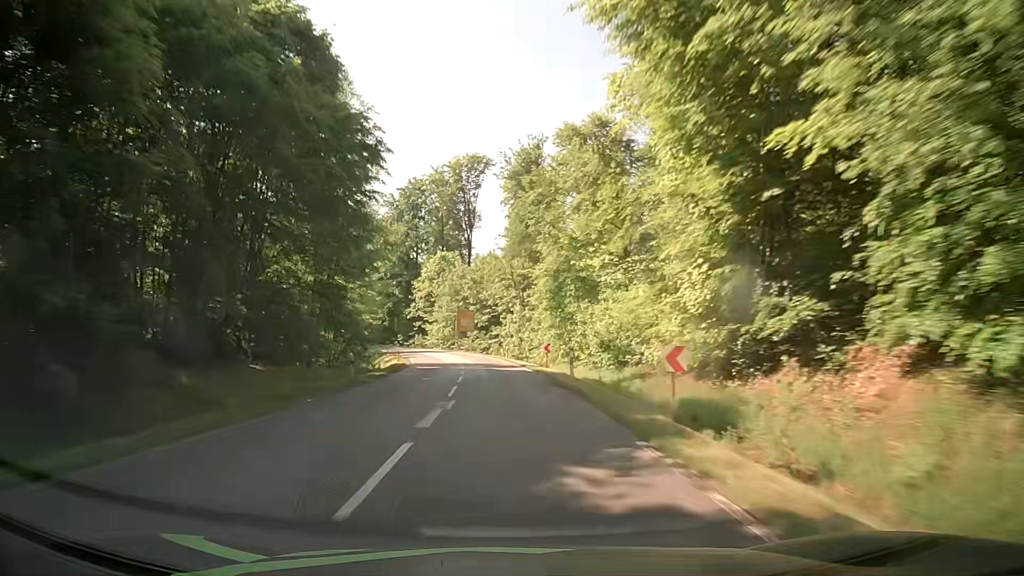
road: secondary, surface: asphalt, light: Day
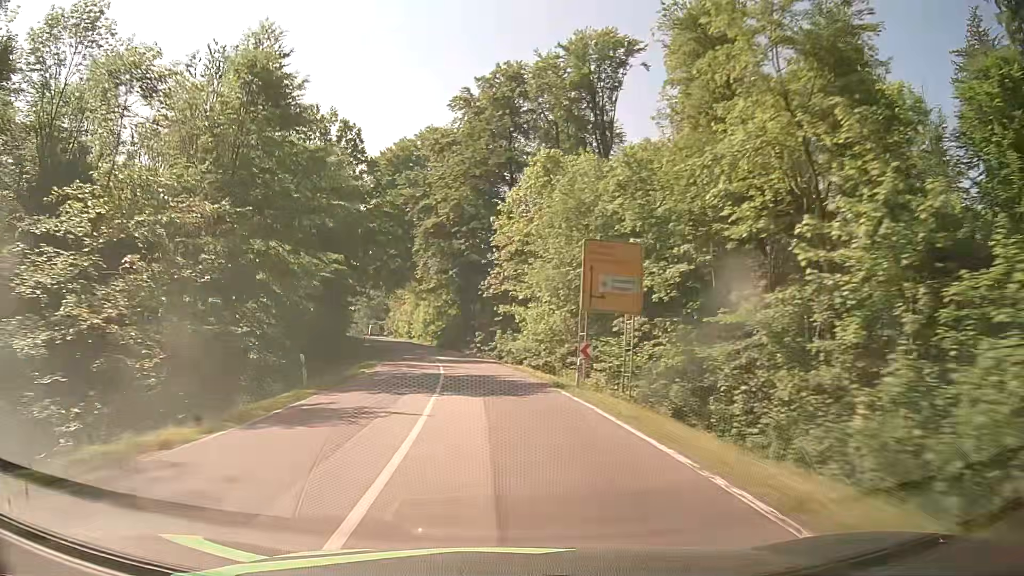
(-3.7, +59.9) m; -10°
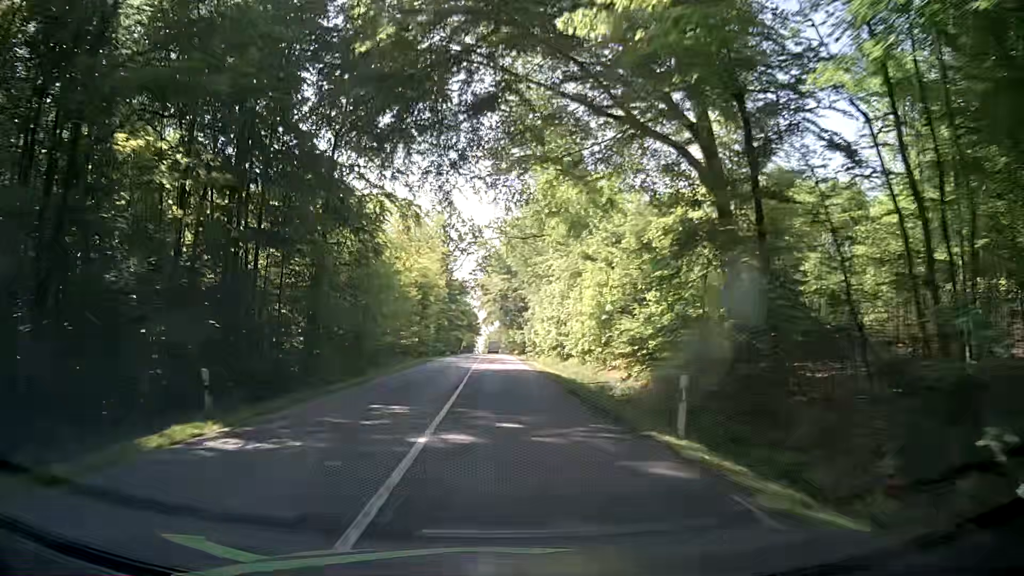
(-9.0, +71.4) m; -13°
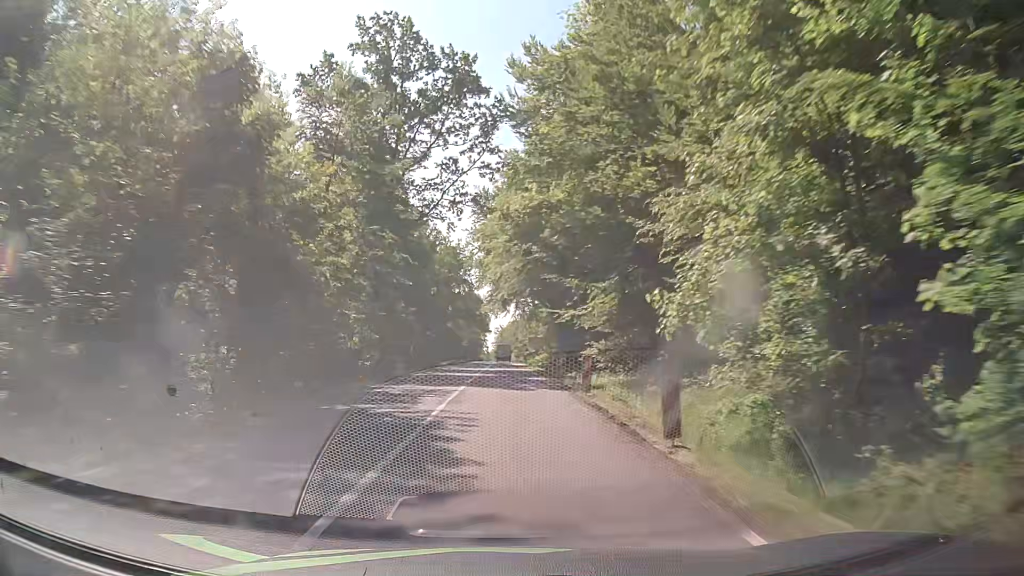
(-1.5, +71.0) m; -2°
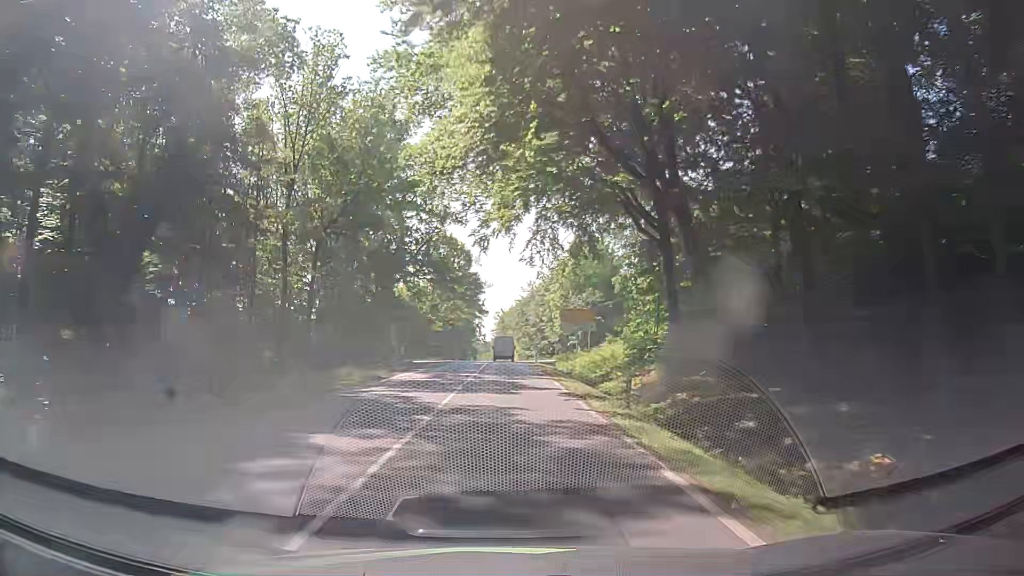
(+0.7, +68.9) m; 0°
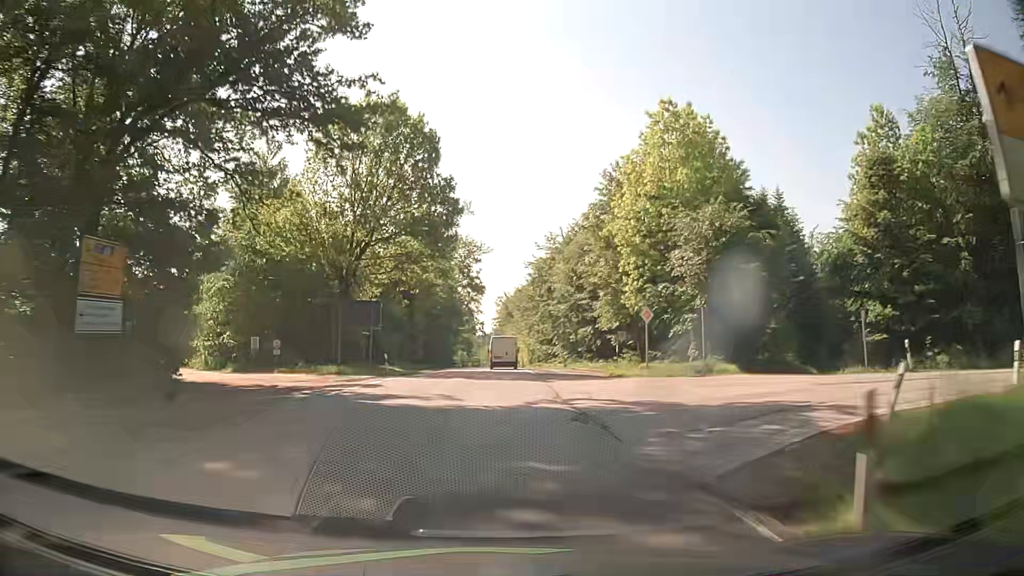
(+0.4, +50.4) m; 0°
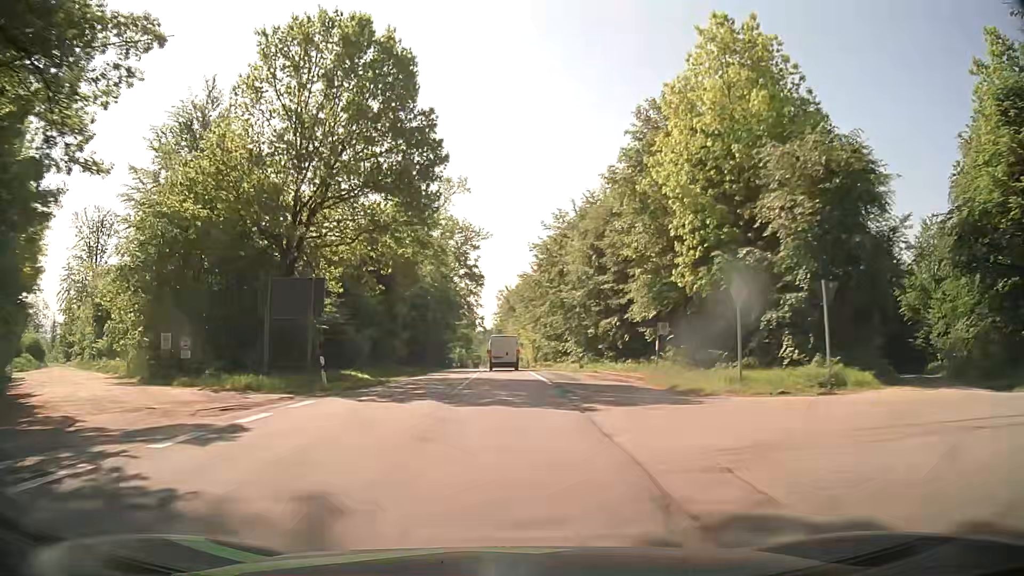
(0.0, +11.9) m; 0°
(0, +10) (0, +20) (0, +30) (0, +40) (0, +50) (0, +60) (0, +70) (0, +80) (0, +90) (0, +100) m
